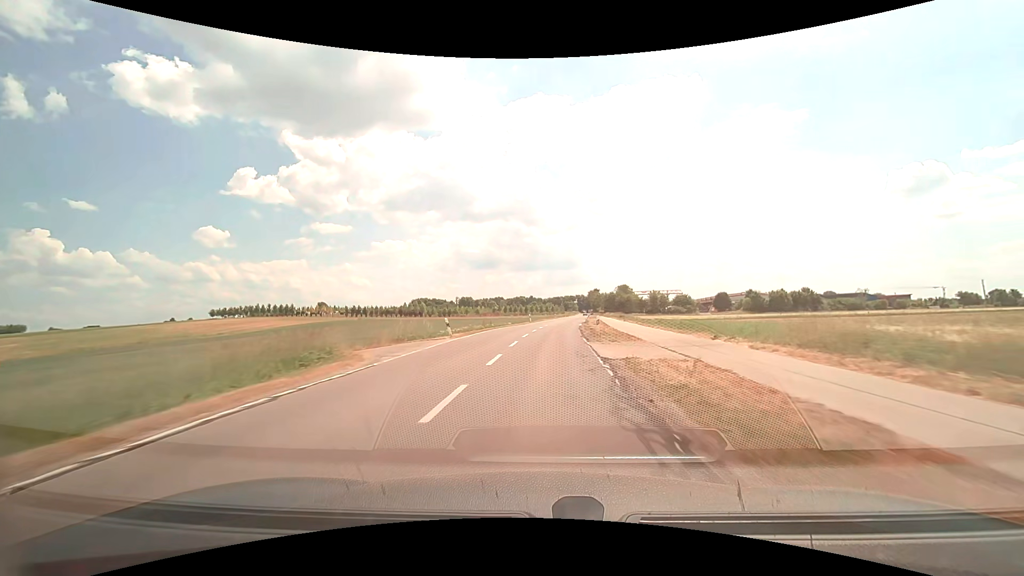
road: tertiary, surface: asphalt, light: Day
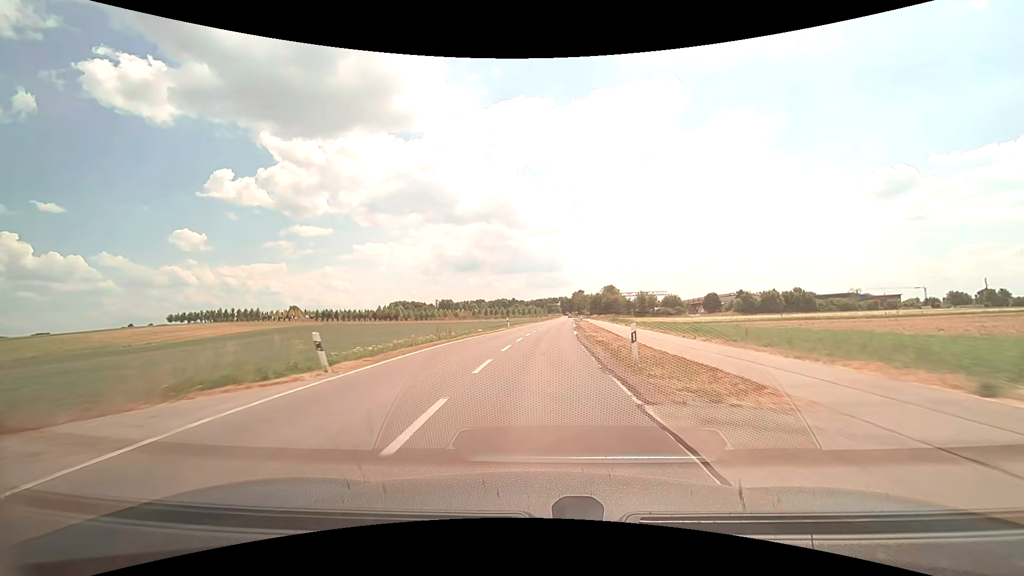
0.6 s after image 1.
(+0.3, +13.3) m; +2°
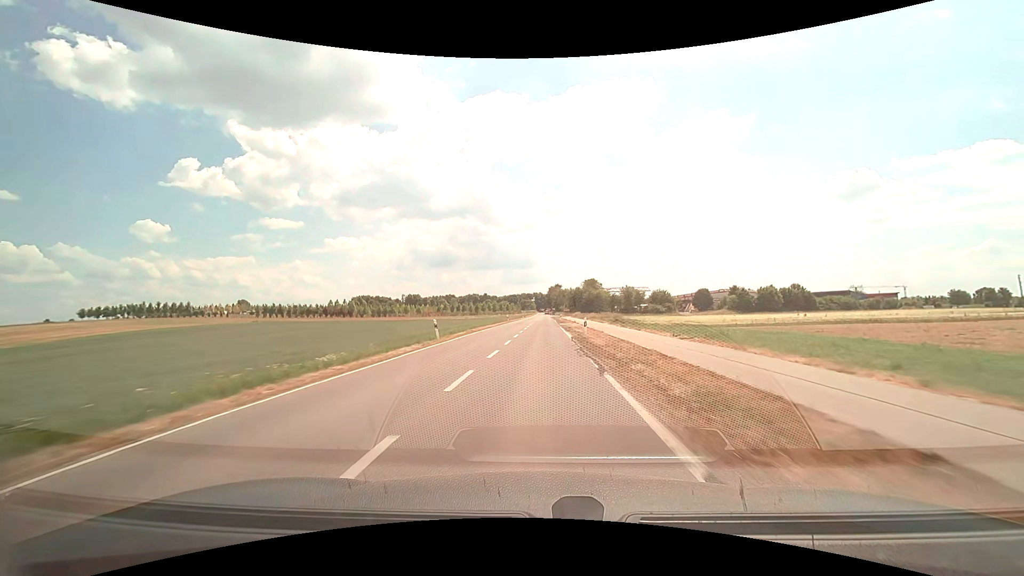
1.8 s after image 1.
(+0.8, +26.9) m; +3°
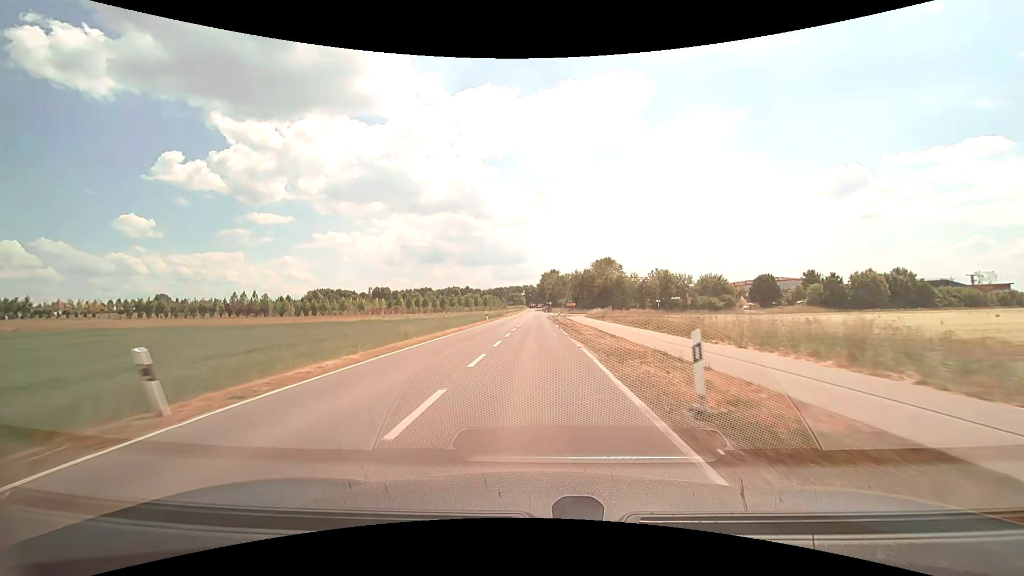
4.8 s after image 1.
(+1.2, +64.1) m; +1°
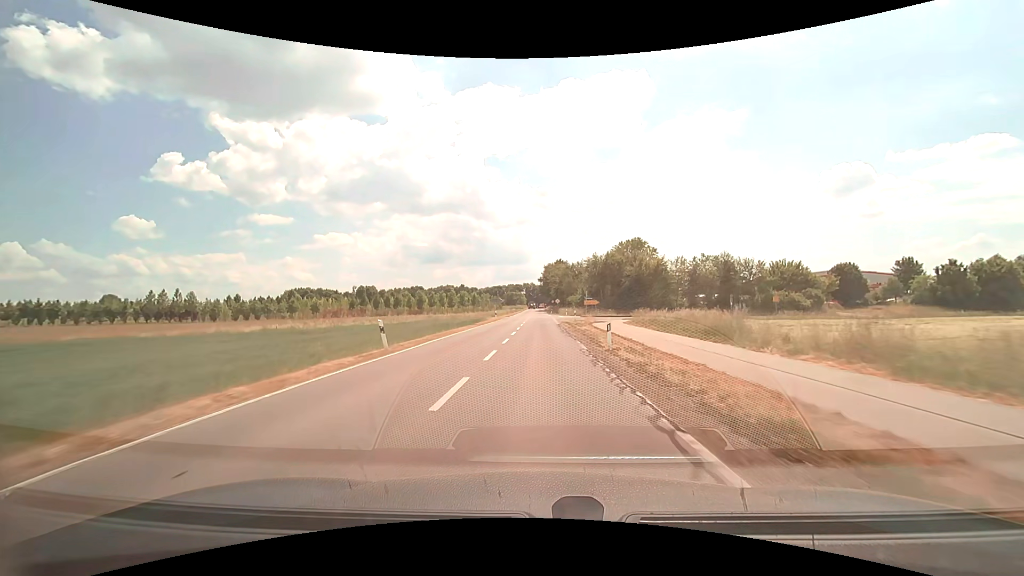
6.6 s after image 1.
(-0.1, +35.3) m; 0°
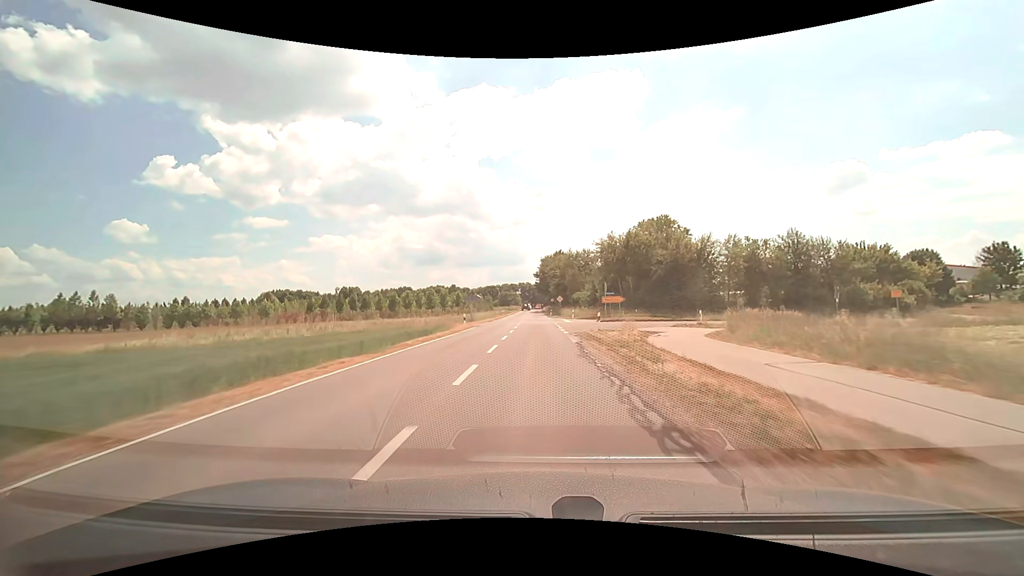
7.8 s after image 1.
(+0.1, +22.3) m; 0°
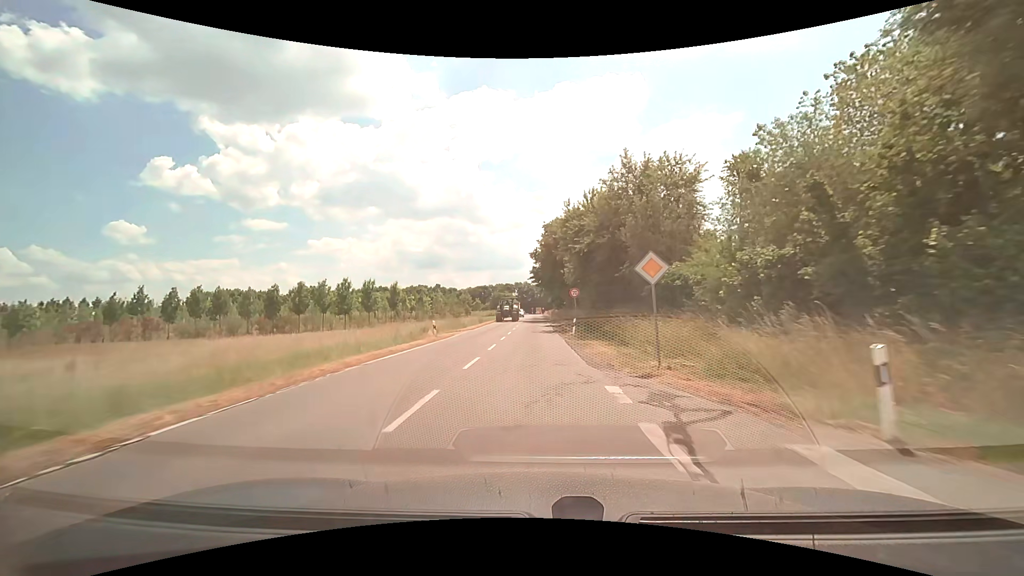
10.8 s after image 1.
(-0.1, +51.4) m; 0°
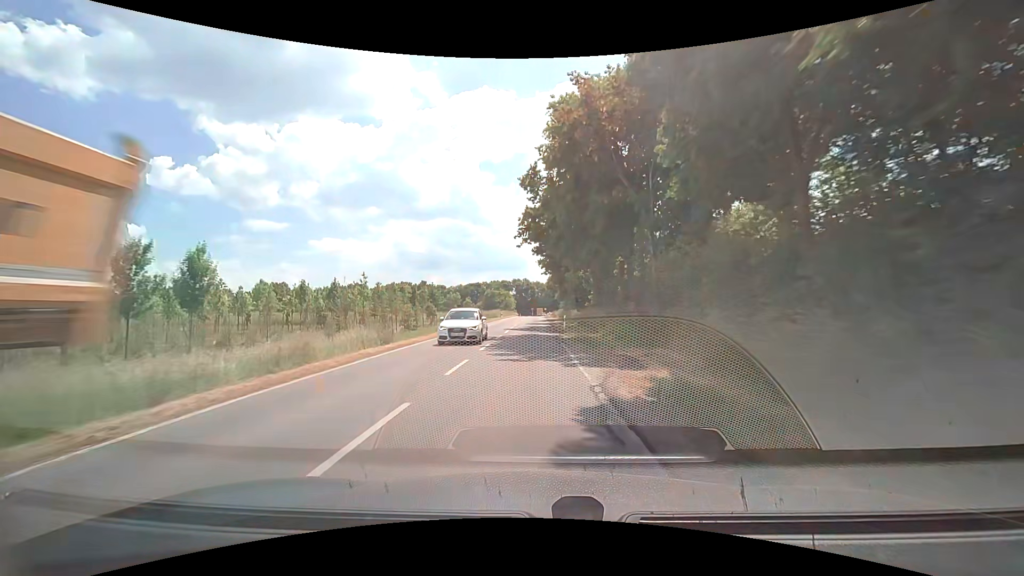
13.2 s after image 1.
(0.0, +38.3) m; 0°
(0, +10) (0, +20) (0, +30) (0, +40) (0, +50) (0, +60) (0, +70) (0, +80) (0, +90) (0, +100) m
